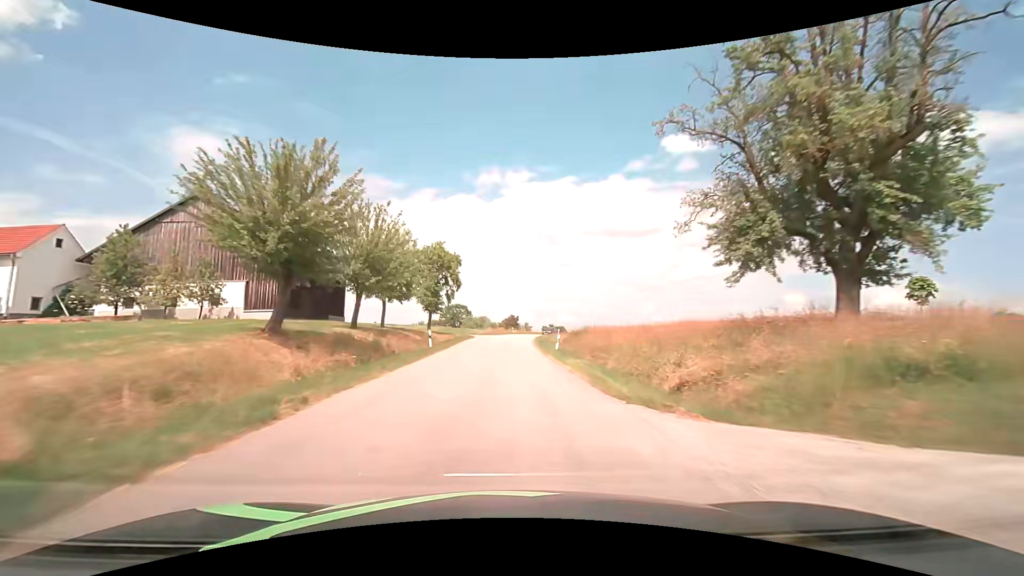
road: tertiary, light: Day
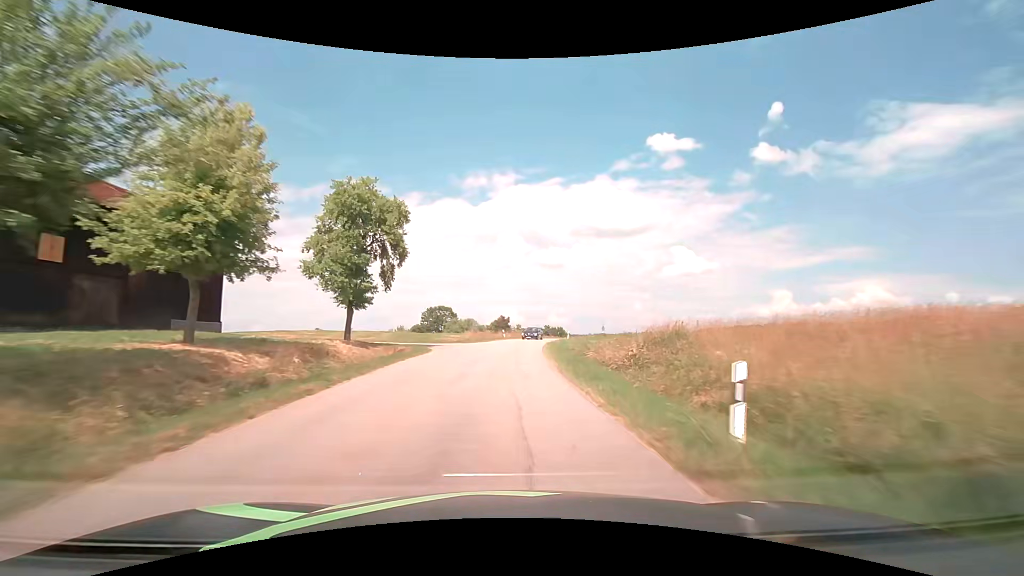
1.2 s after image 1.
(+0.2, +22.7) m; +1°
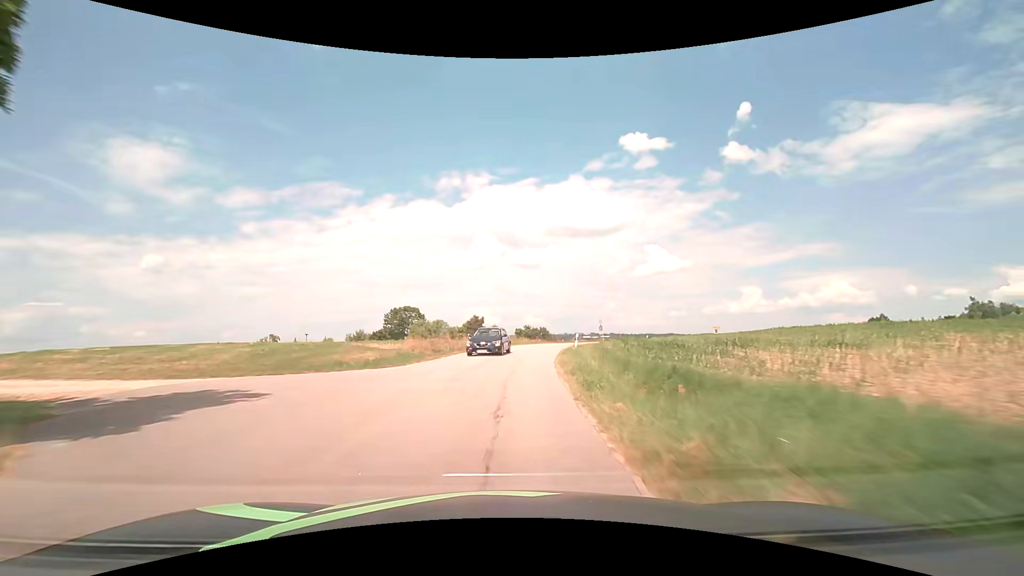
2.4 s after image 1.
(+0.4, +21.4) m; +2°
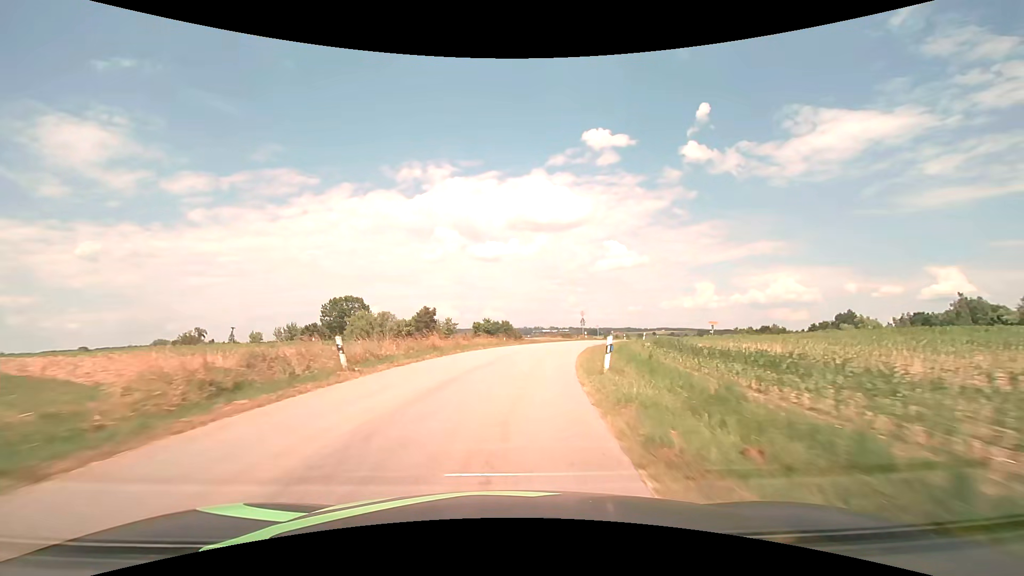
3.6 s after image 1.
(+0.8, +19.7) m; +5°
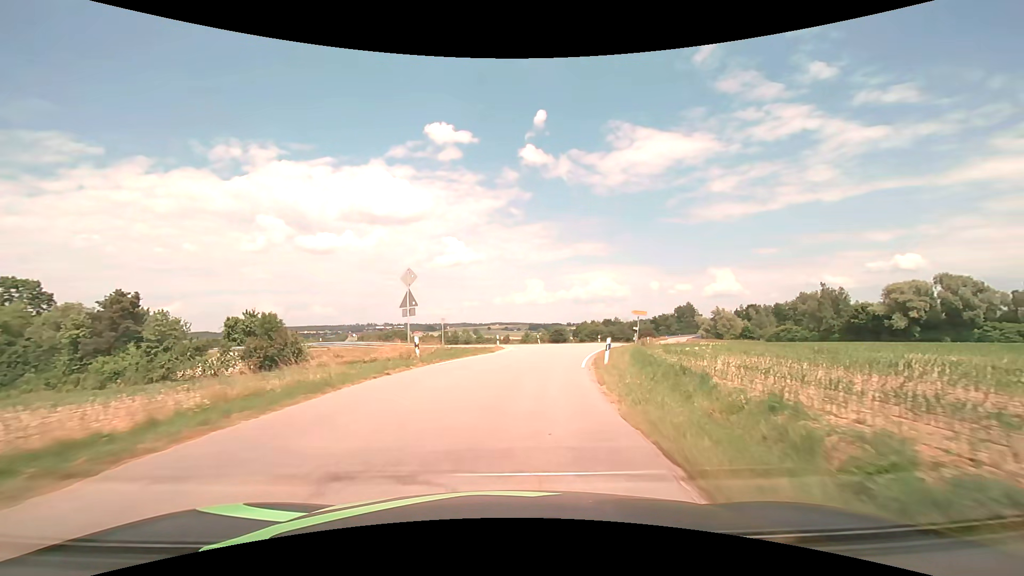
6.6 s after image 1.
(+6.2, +42.2) m; +18°
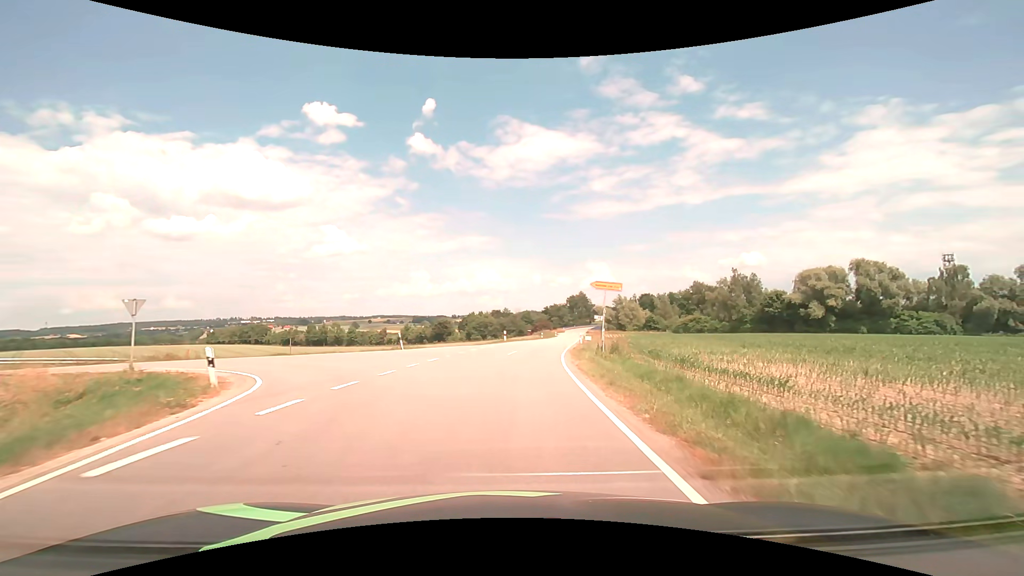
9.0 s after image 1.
(+2.8, +27.6) m; +13°
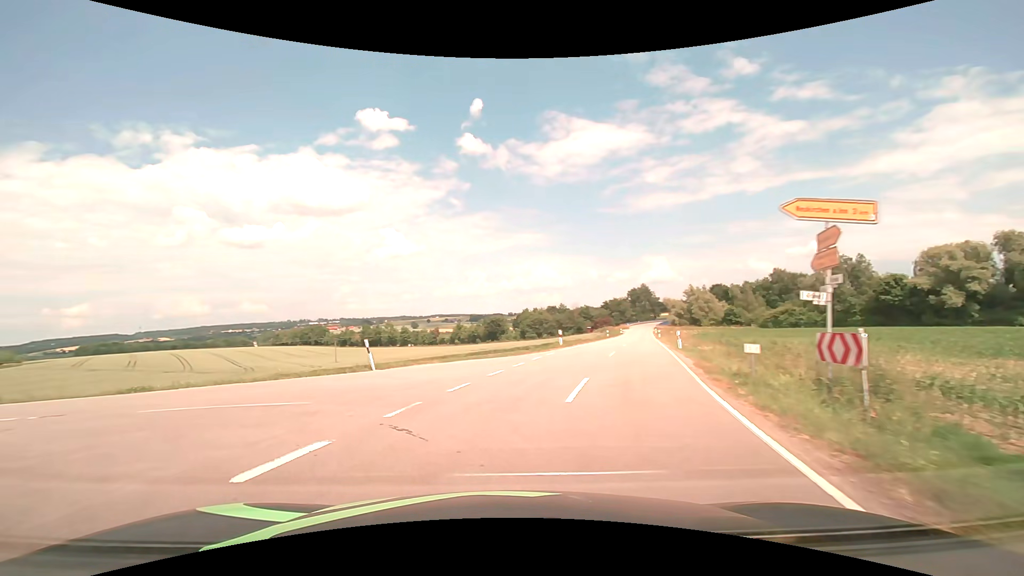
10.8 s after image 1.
(+0.3, +14.7) m; -6°
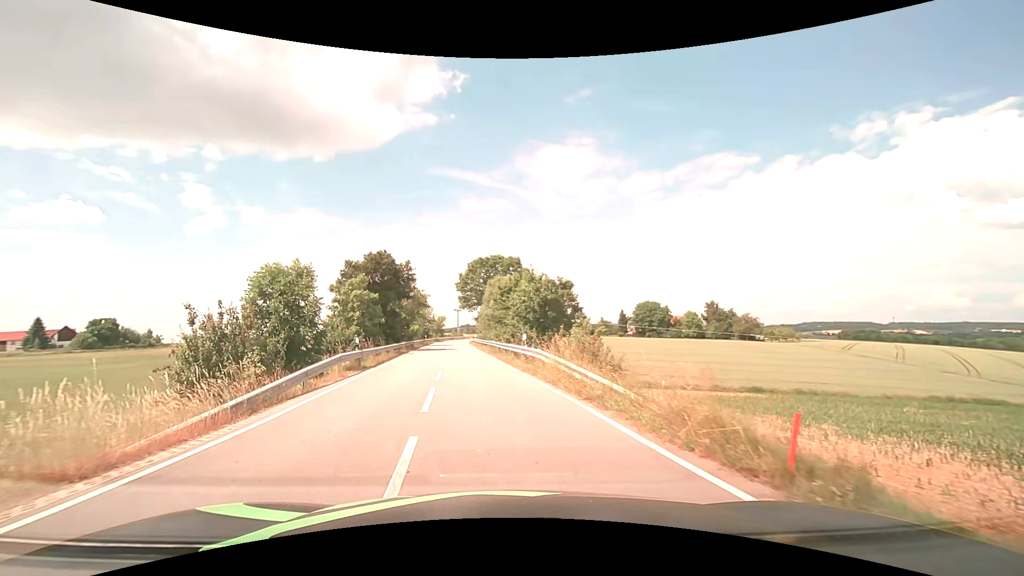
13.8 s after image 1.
(-11.2, +13.3) m; -74°
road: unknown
(-1, +10) (-1, +20) (-2, +30) (-4, +40) (-5, +50) (-6, +60) (-7, +70) (-8, +80) (-9, +90) (-9, +100) m
